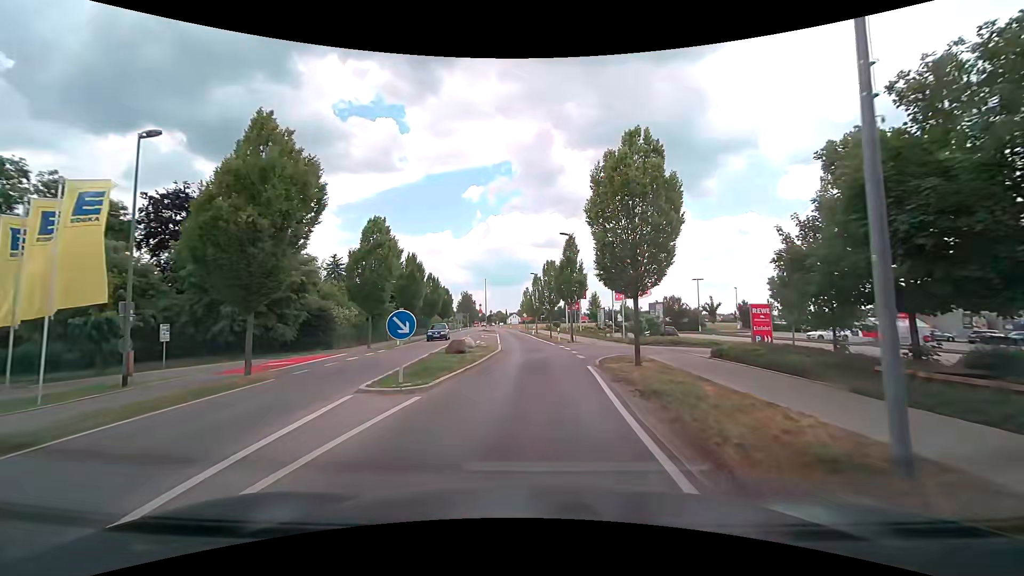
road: tertiary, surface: asphalt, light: Day
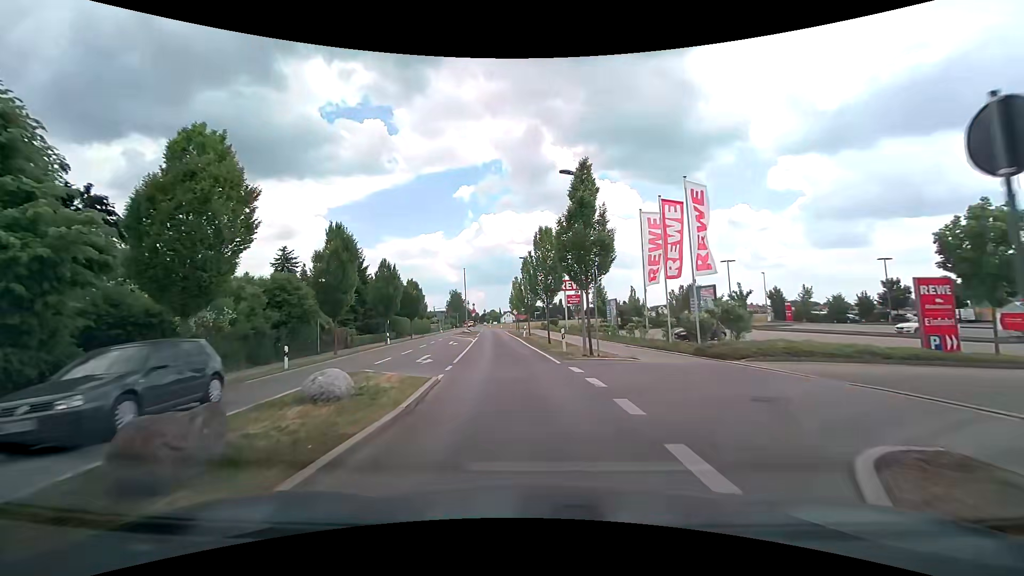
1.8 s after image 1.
(+0.3, +15.5) m; +1°
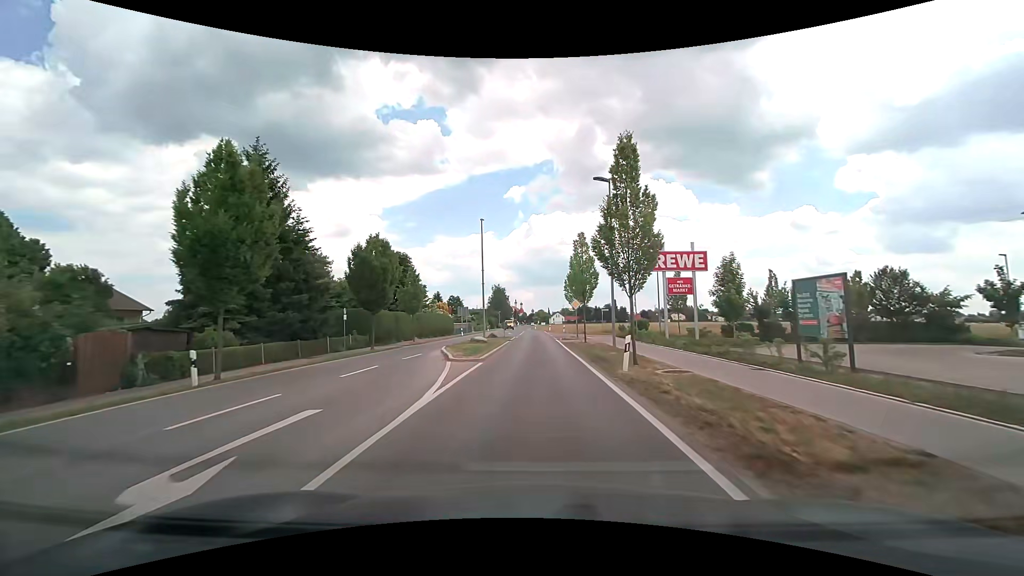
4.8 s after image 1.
(-2.2, +30.6) m; -6°
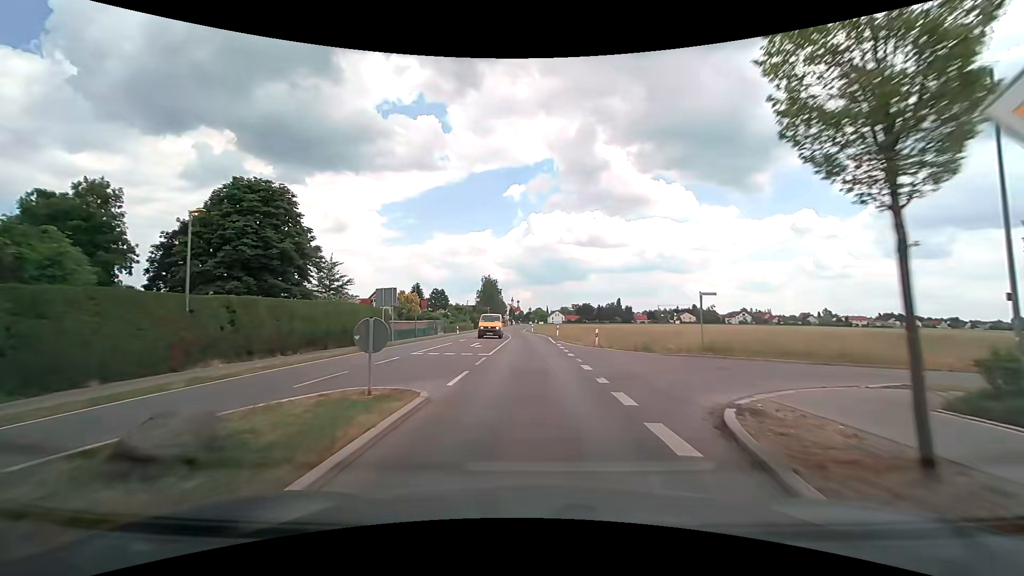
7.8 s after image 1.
(+0.2, +35.3) m; 0°
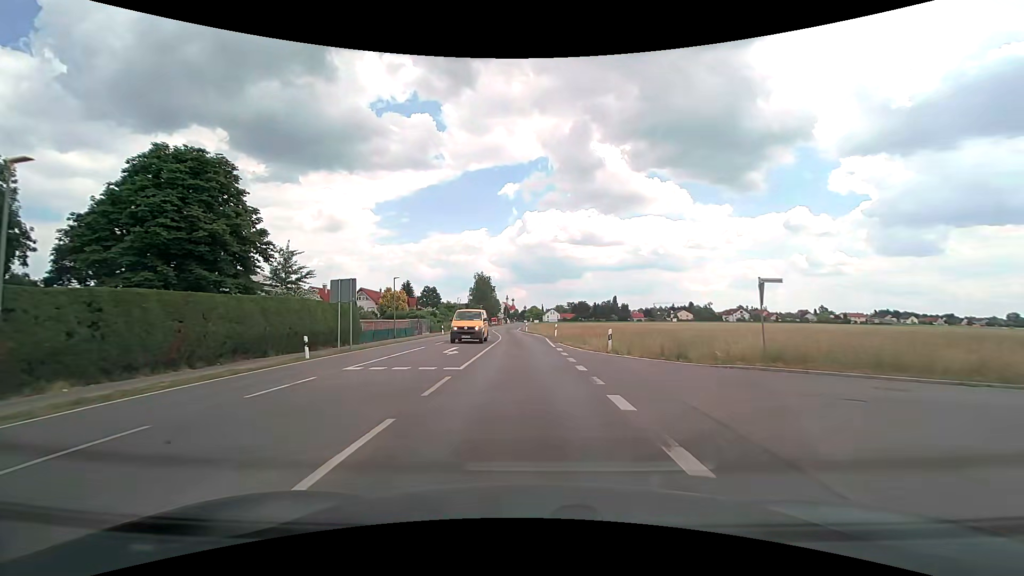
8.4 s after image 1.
(+0.1, +6.8) m; +1°
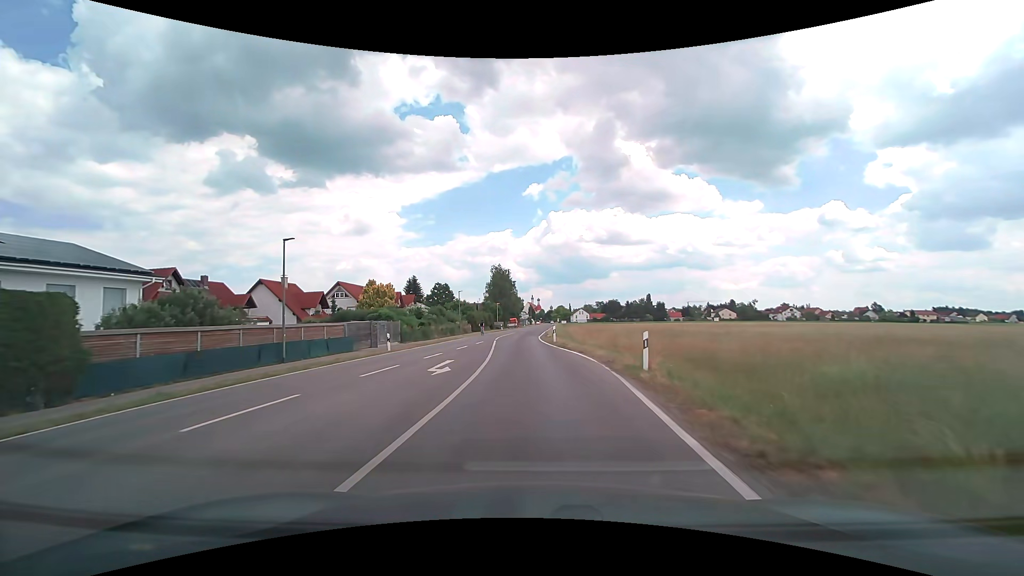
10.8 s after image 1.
(-0.3, +27.1) m; -3°
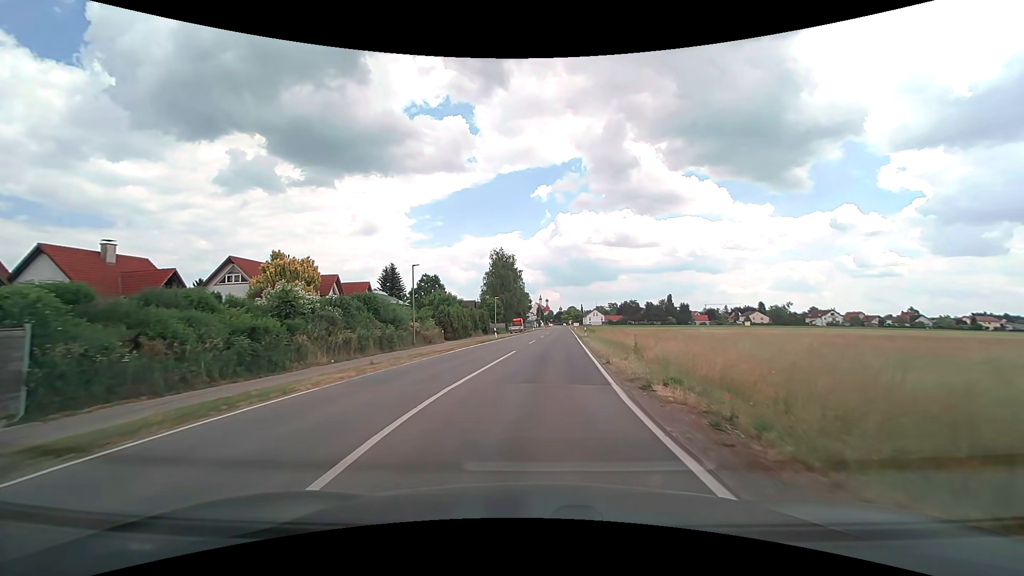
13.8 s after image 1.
(-1.0, +34.8) m; -1°
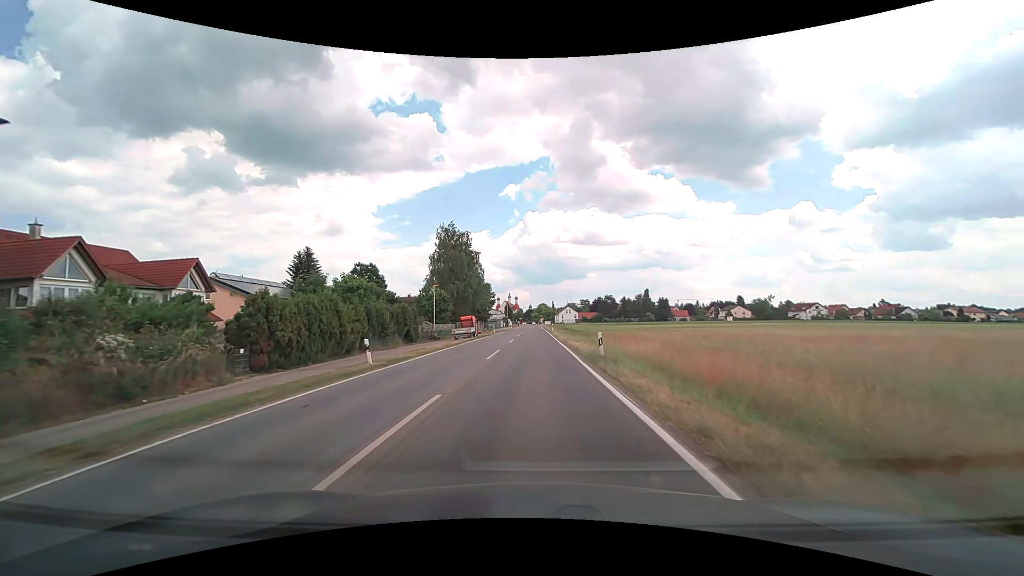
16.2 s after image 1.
(+1.2, +28.4) m; +4°
(0, +10) (0, +20) (0, +30) (0, +40) (0, +50) (0, +60) (0, +70) (0, +80) (0, +90) (0, +100) m
